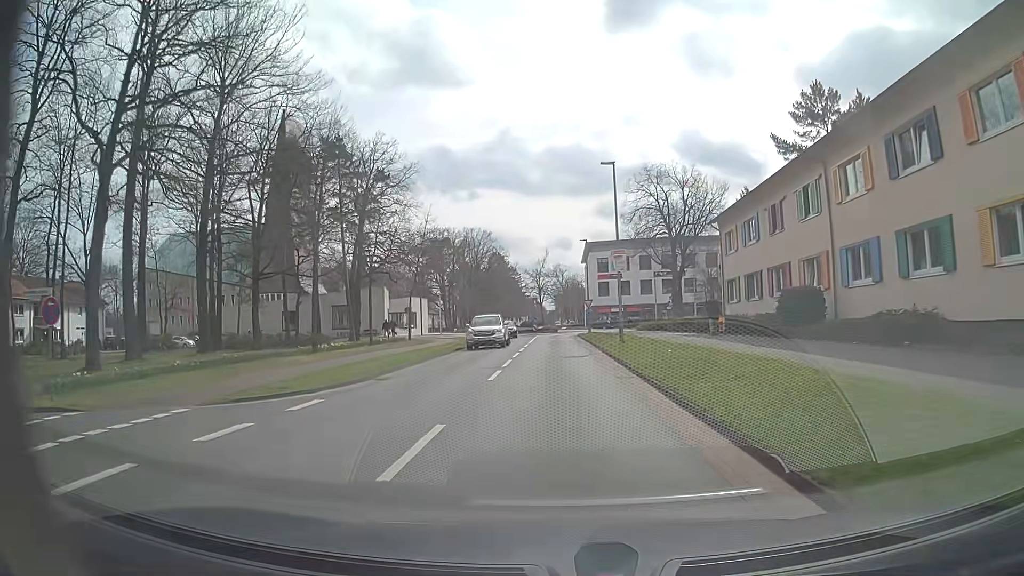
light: Day
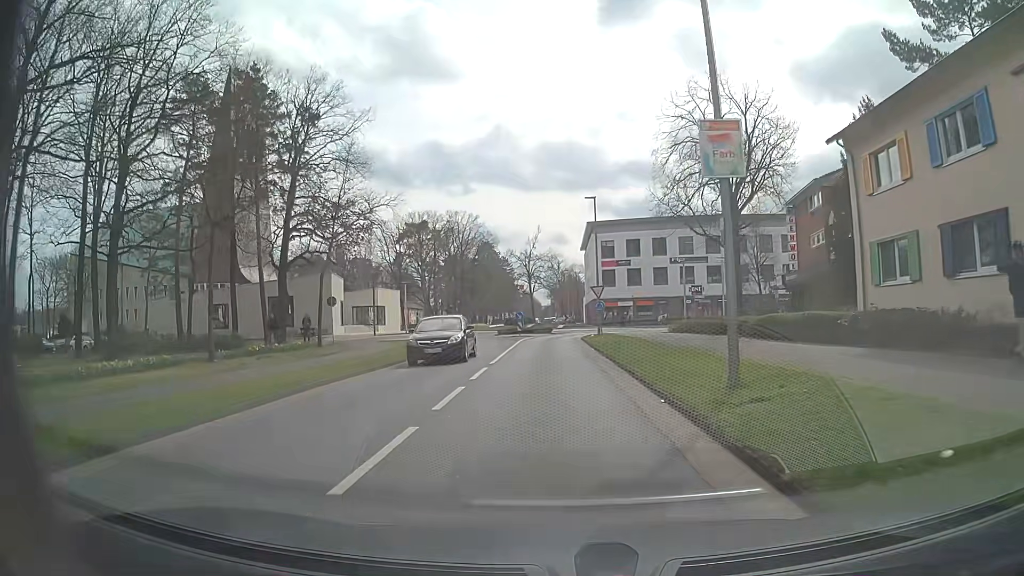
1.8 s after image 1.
(+0.1, +18.7) m; 0°
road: tertiary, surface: asphalt
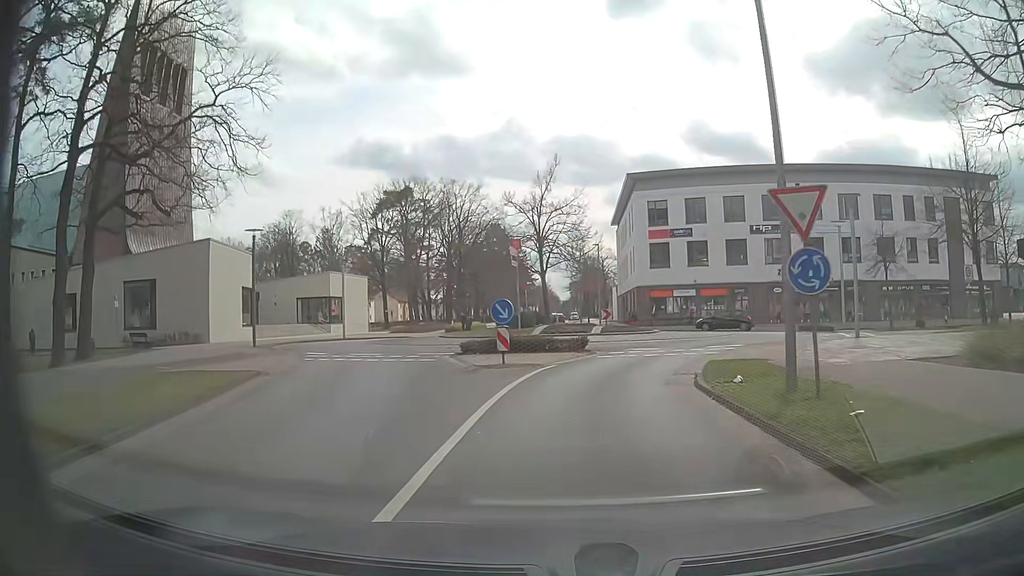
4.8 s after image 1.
(-0.7, +28.2) m; -1°
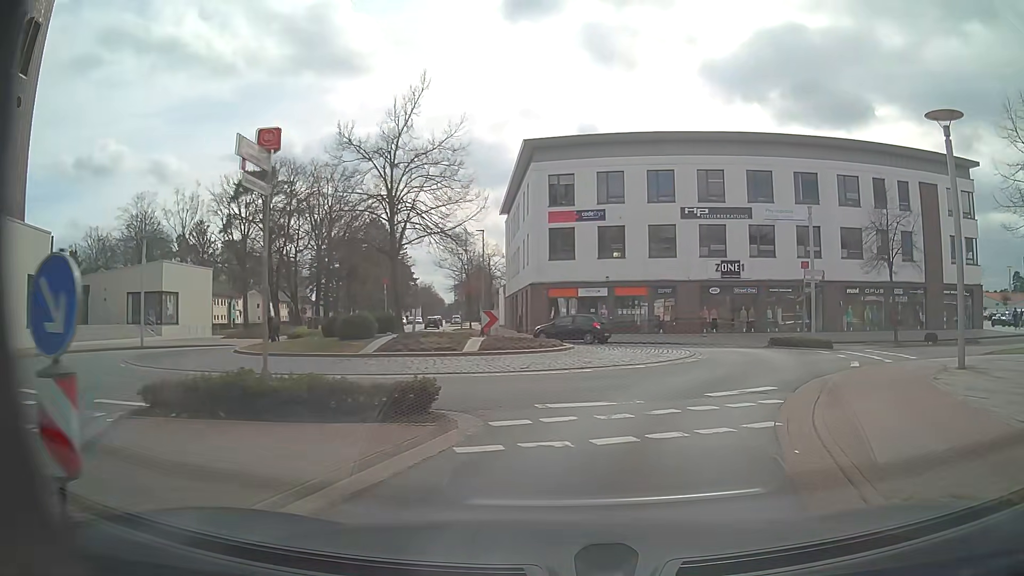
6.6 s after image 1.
(+0.6, +13.1) m; +10°
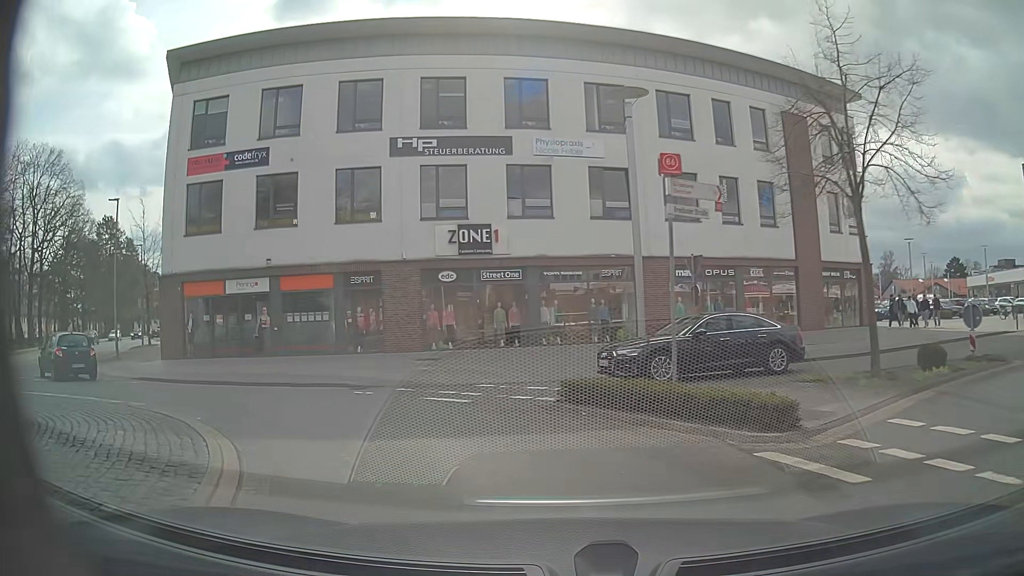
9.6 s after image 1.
(+4.8, +18.4) m; +19°
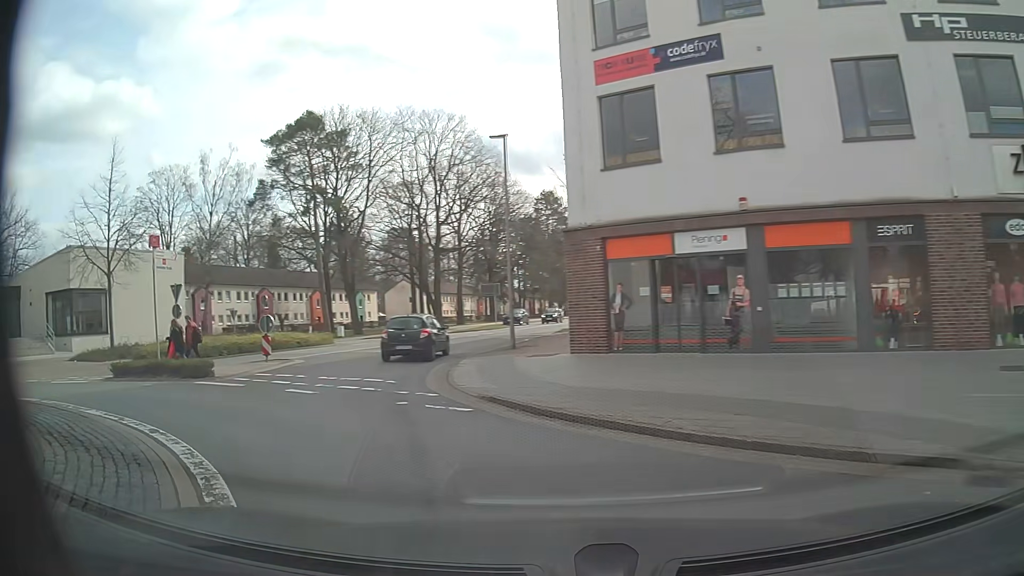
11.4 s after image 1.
(-3.2, +9.7) m; -38°
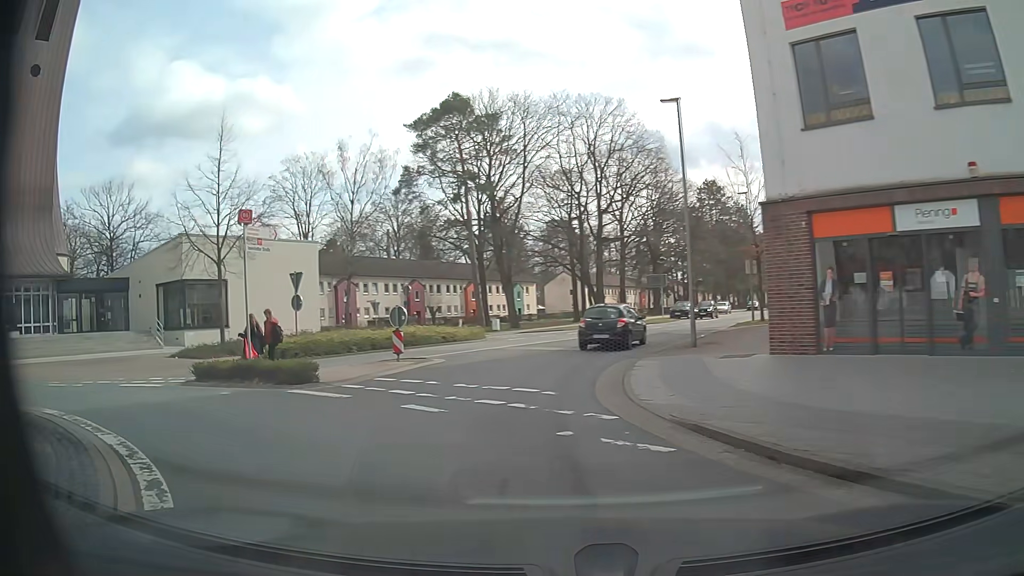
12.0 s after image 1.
(-0.6, +3.6) m; -16°
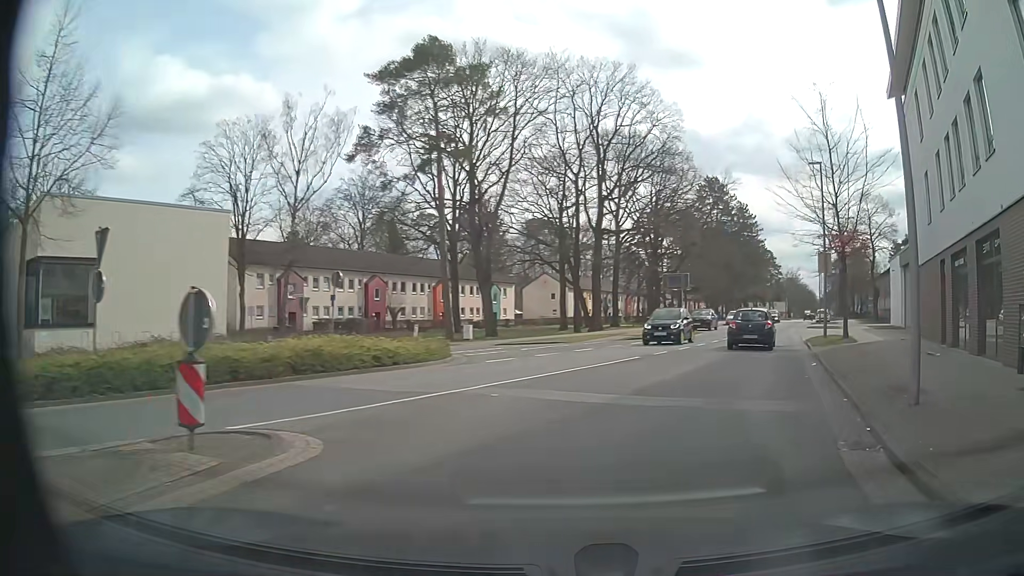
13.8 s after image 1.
(-1.2, +12.8) m; +2°
(+2, +10) (+5, +19) (+8, +29) (+12, +38) (+16, +47) (+20, +56) (+24, +66) (+28, +75) (+32, +84) (+36, +93) m
